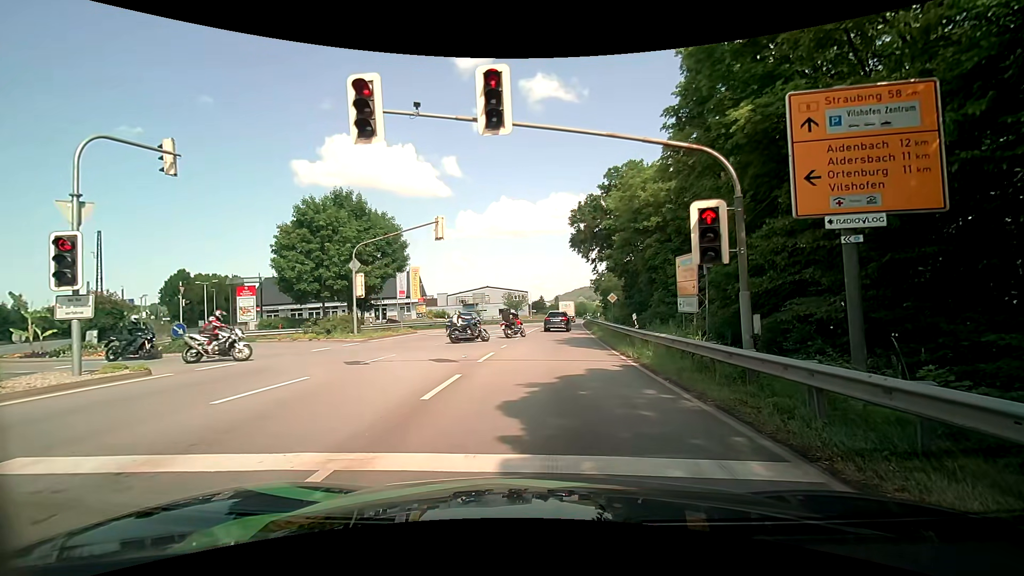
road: primary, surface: asphalt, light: Day
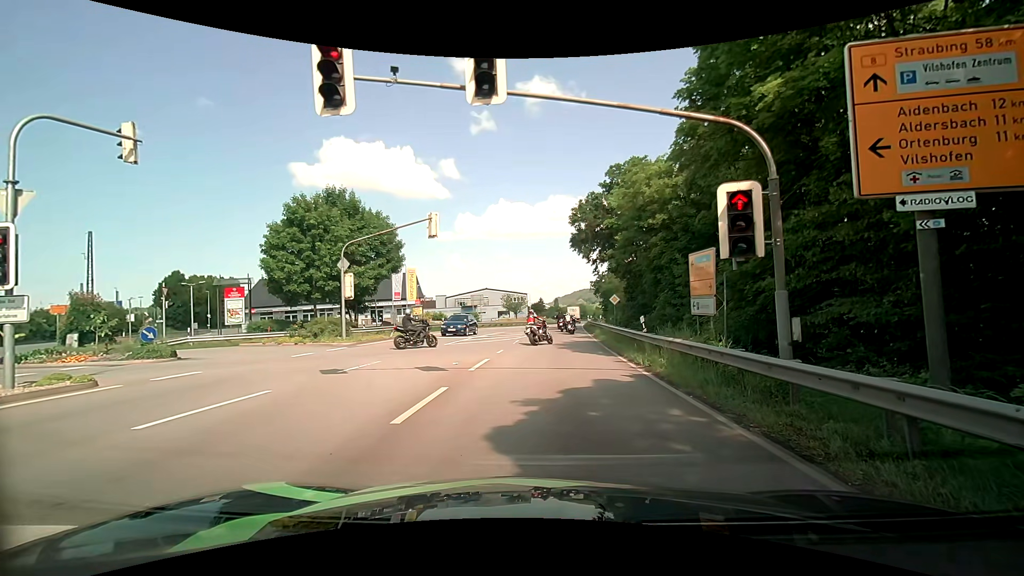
(0.0, +1.5) m; 0°
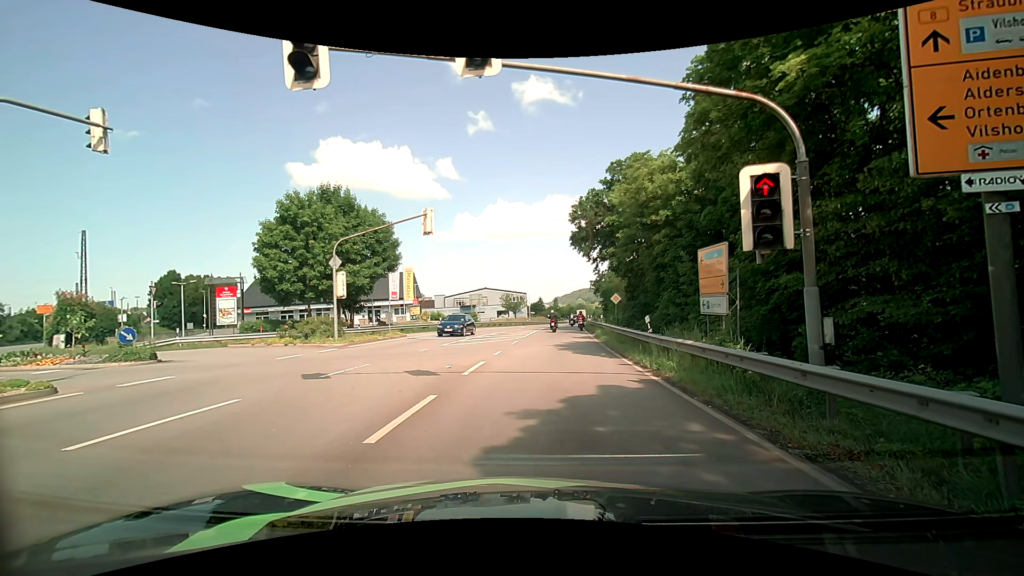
(0.0, +0.9) m; 0°
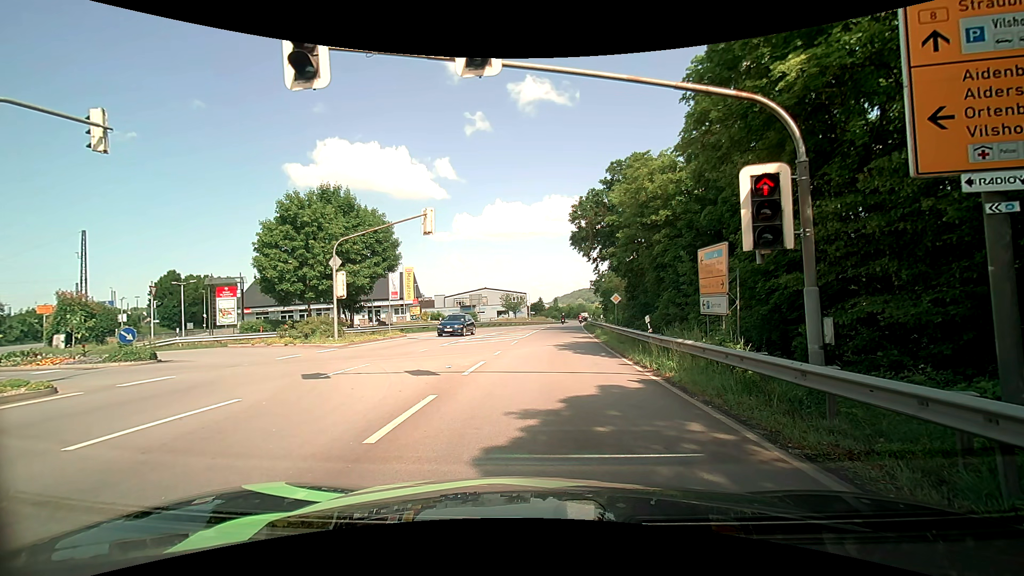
(0.0, 0.0) m; 0°
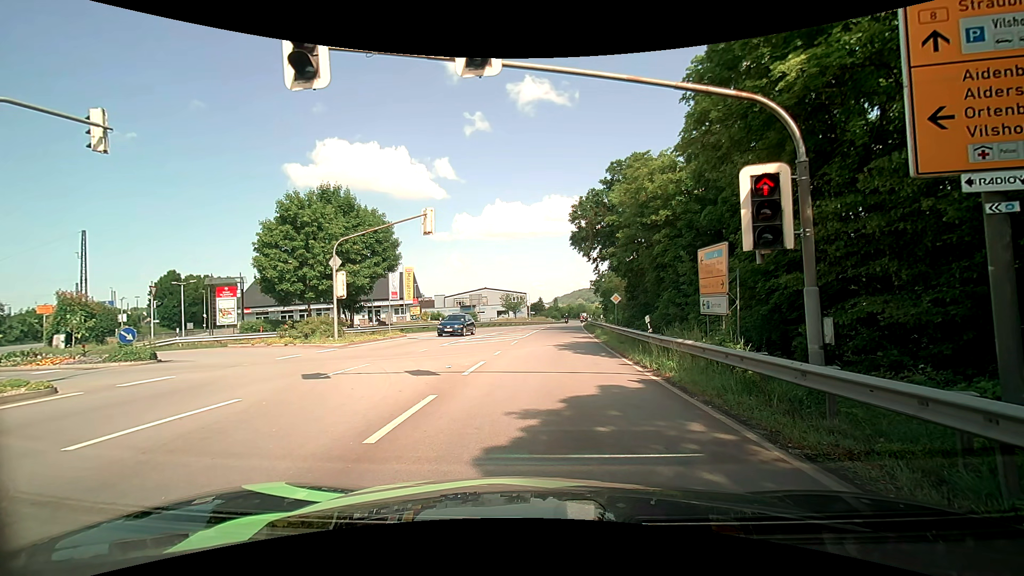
(0.0, 0.0) m; 0°
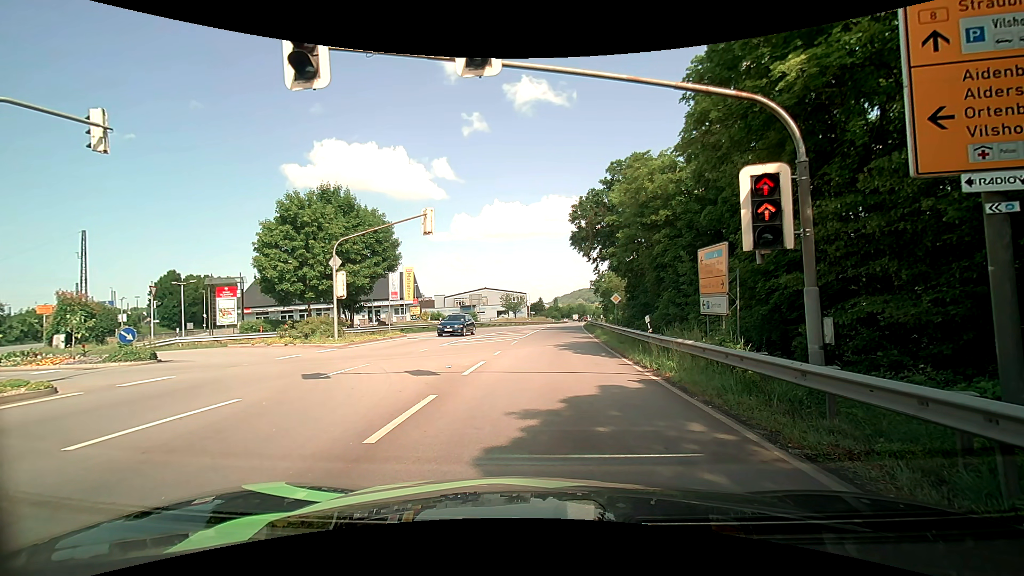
(0.0, 0.0) m; 0°
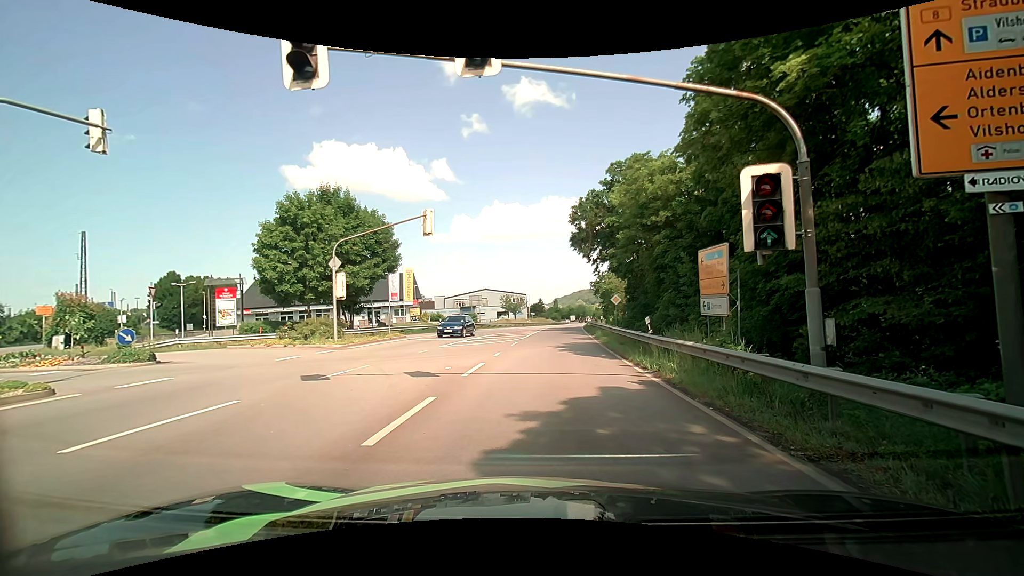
(0.0, 0.0) m; 0°
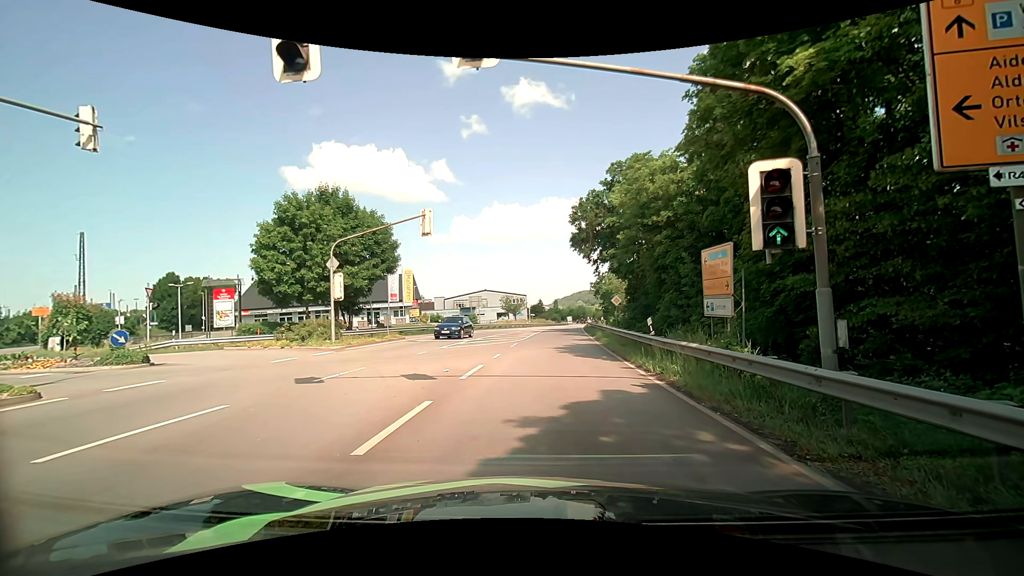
(0.0, +0.3) m; 0°
